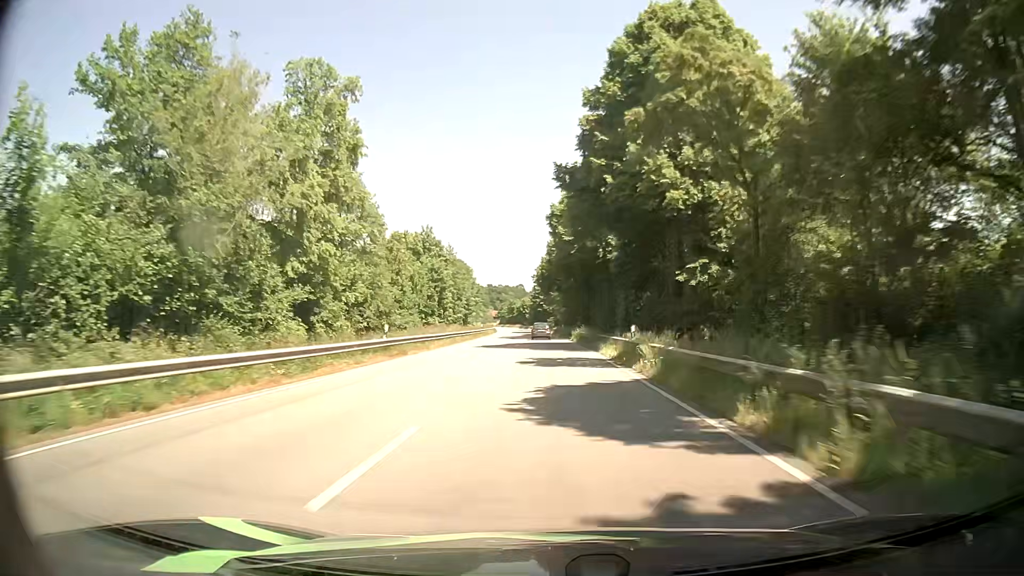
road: primary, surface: asphalt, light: Day
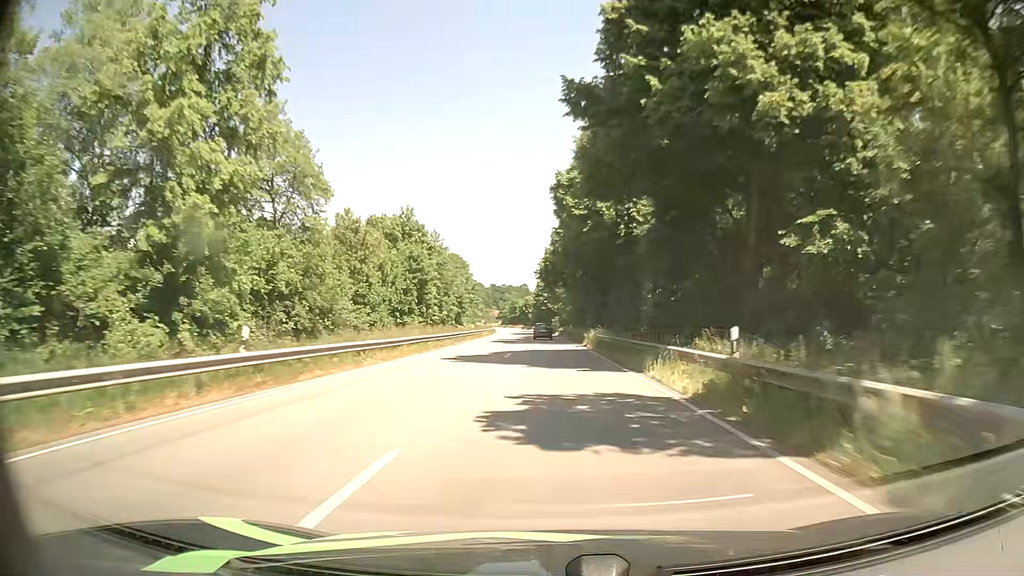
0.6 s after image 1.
(0.0, +13.8) m; 0°
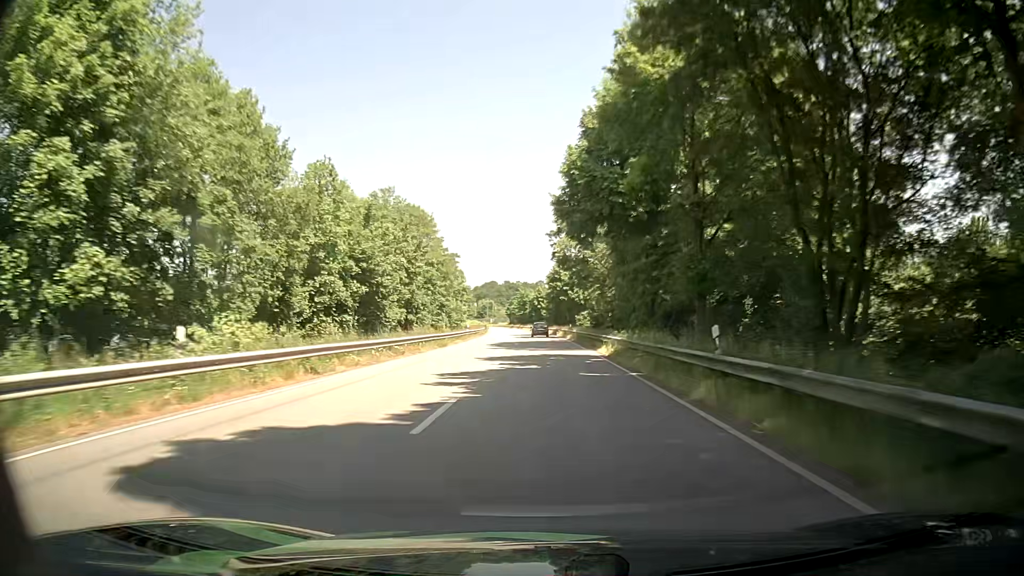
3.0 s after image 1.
(-0.4, +55.2) m; -1°
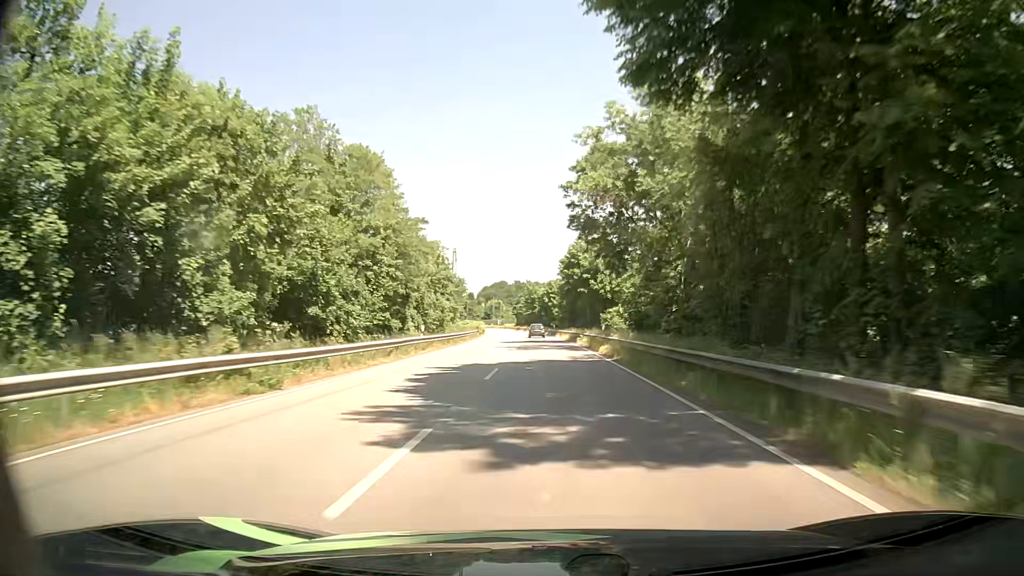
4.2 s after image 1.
(-0.3, +27.6) m; -1°
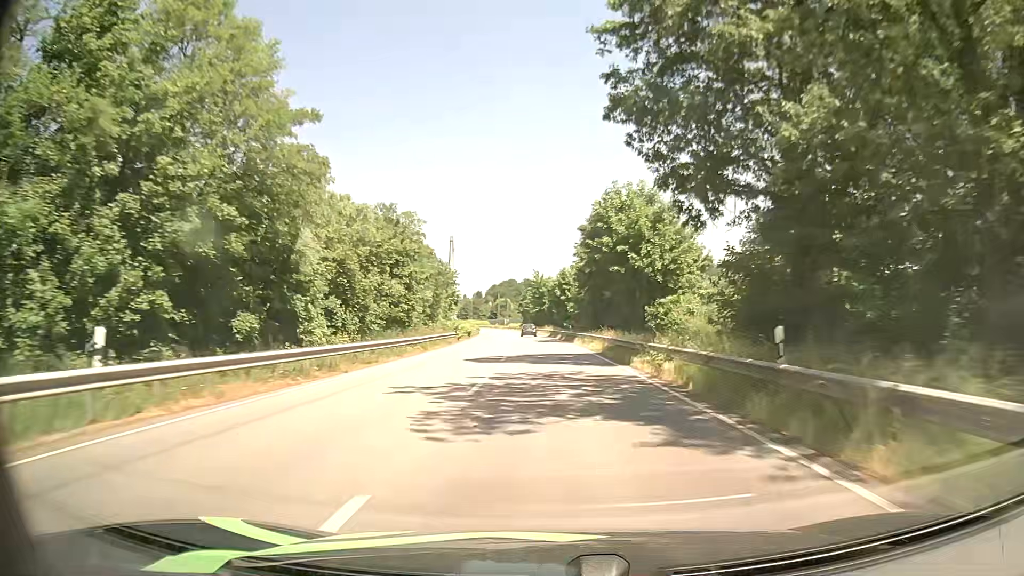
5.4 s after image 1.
(-0.3, +27.7) m; -1°
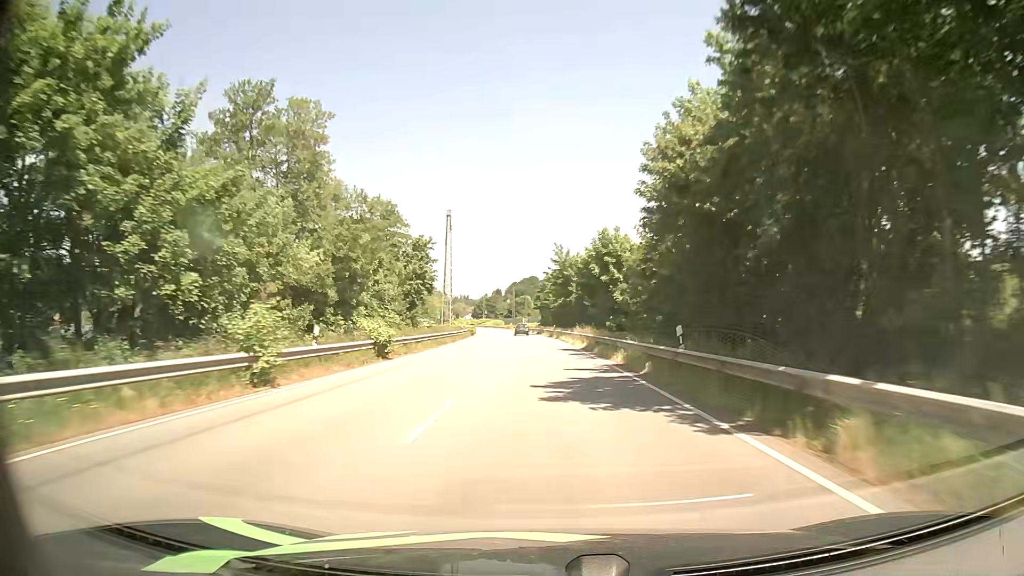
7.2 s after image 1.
(-0.6, +41.7) m; -2°
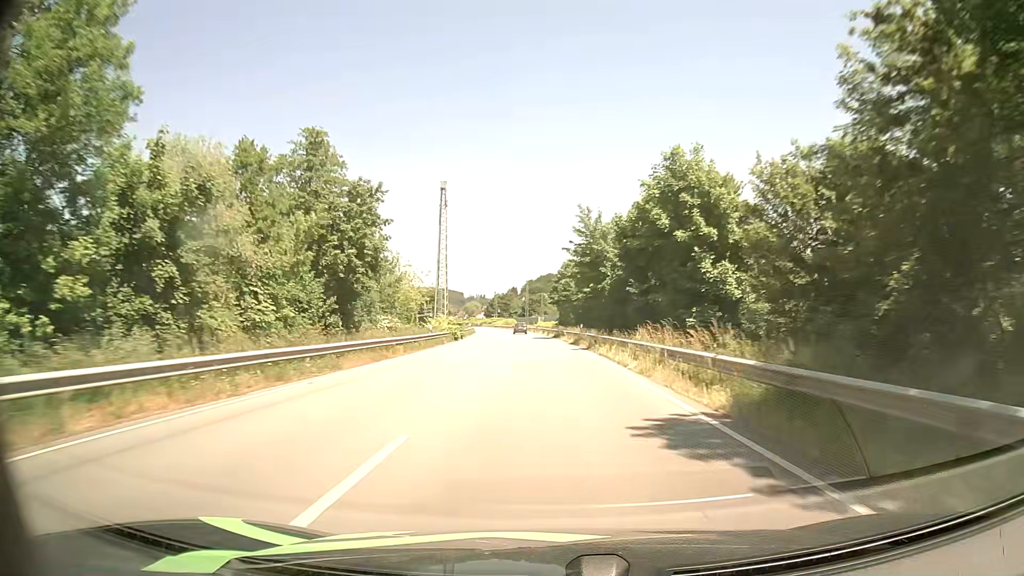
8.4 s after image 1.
(-0.4, +27.8) m; -2°
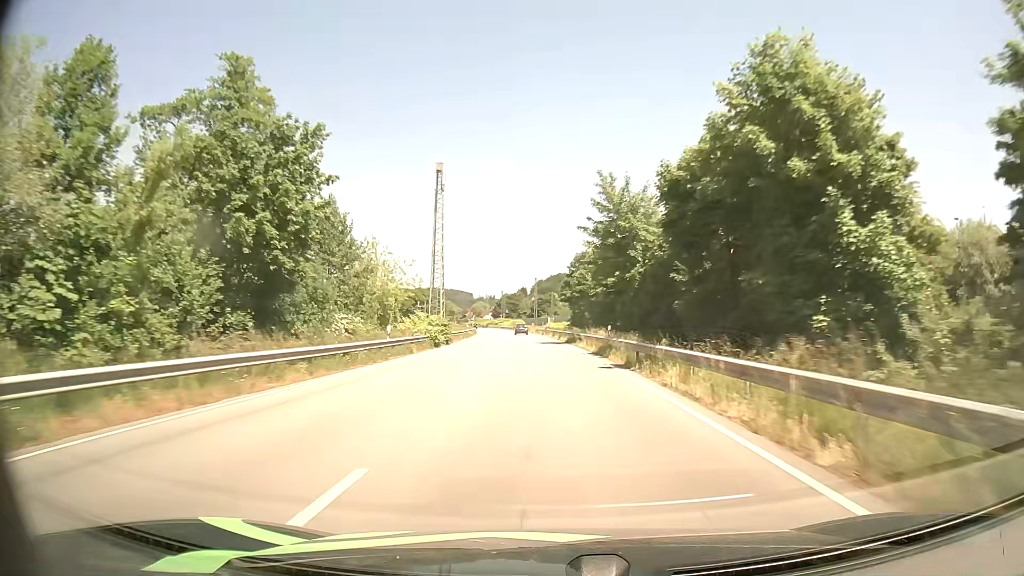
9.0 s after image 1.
(0.0, +13.9) m; -1°
(0, +10) (0, +20) (-1, +30) (-1, +40) (-1, +50) (-2, +60) (-2, +70) (-3, +80) (-4, +90) (-5, +100) m
